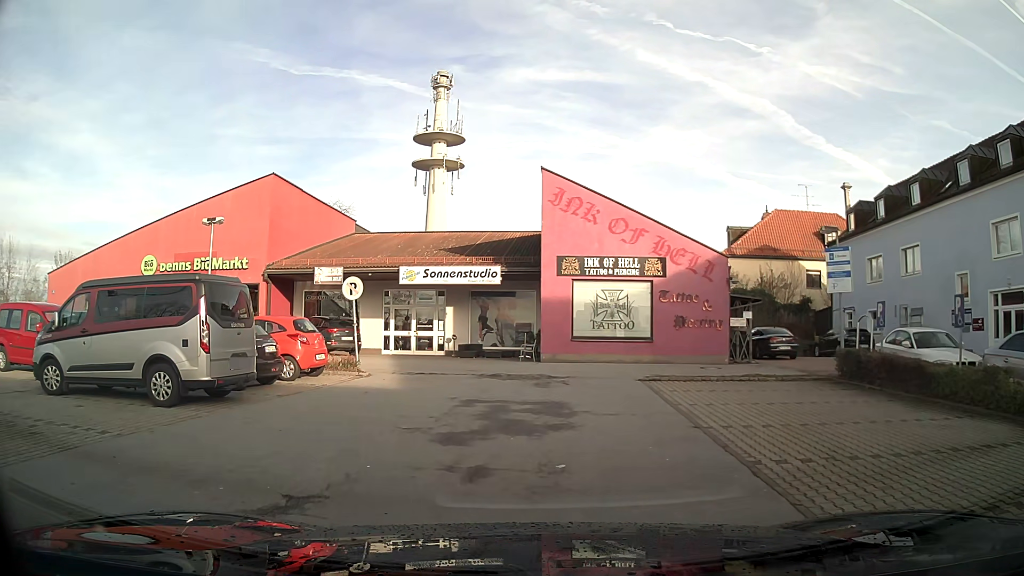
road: service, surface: asphalt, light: Day
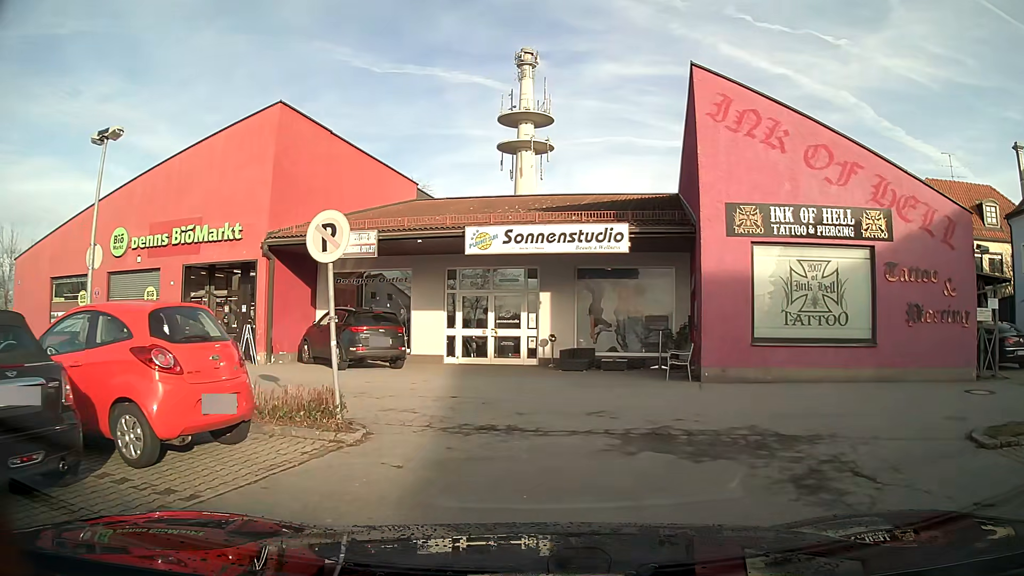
(-0.9, +10.2) m; -5°
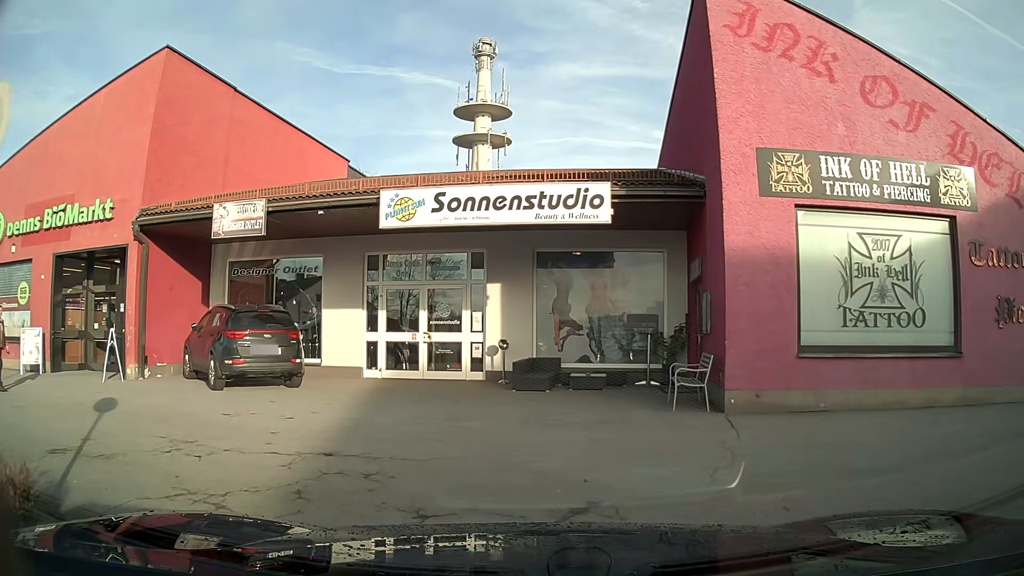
(+0.1, +4.9) m; +2°
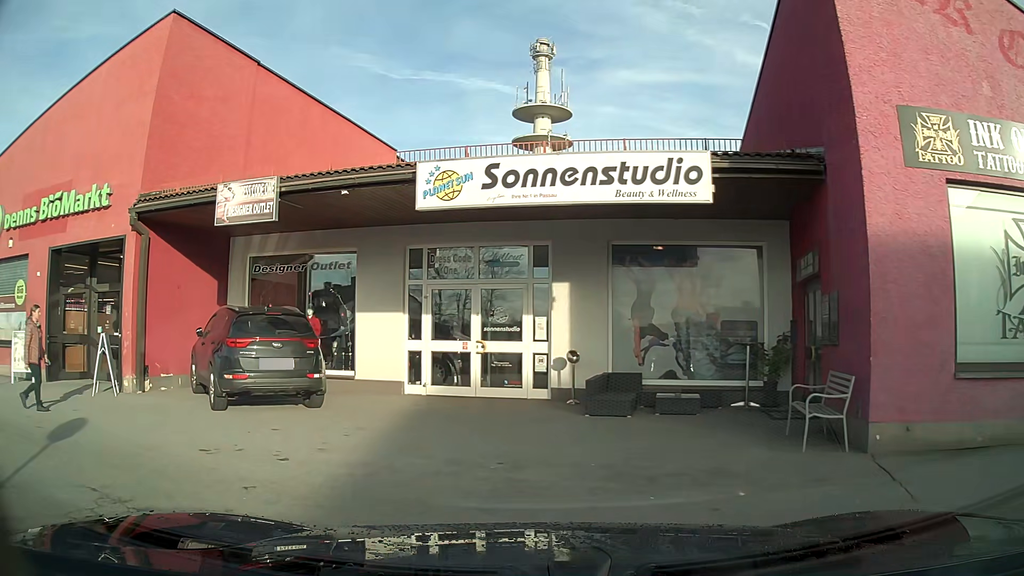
(-0.1, +2.6) m; -7°
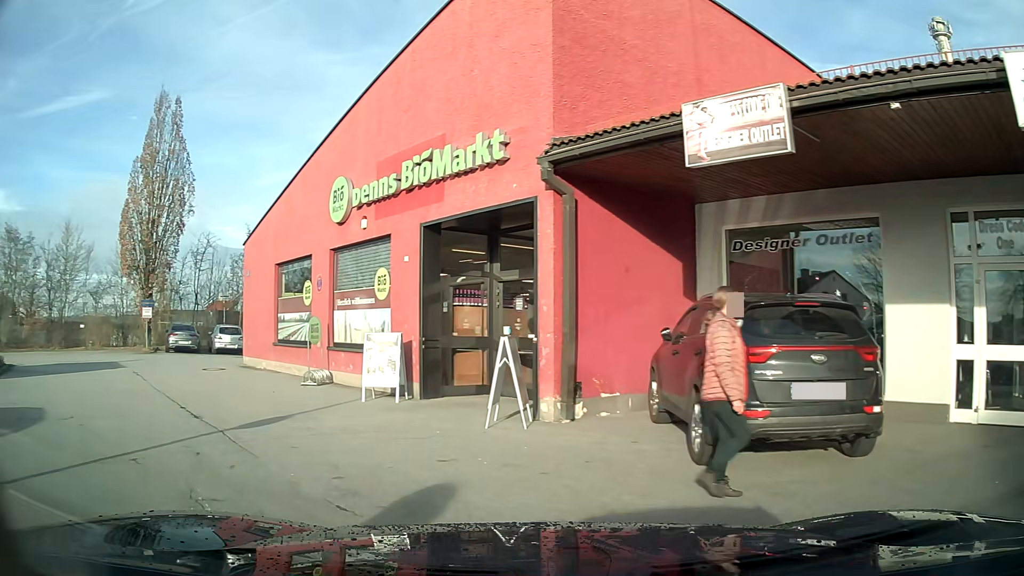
(-1.5, +4.2) m; -39°
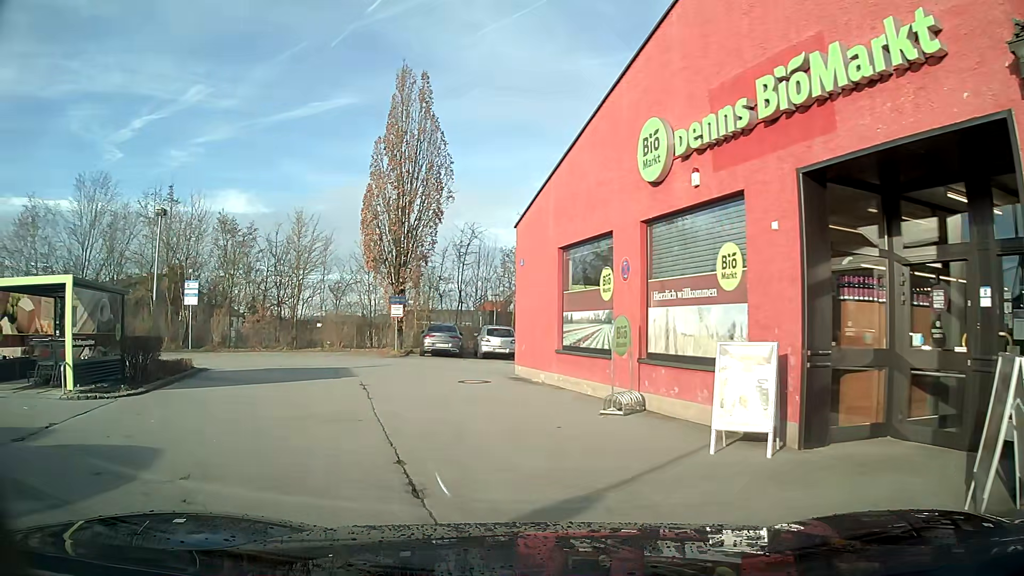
(-1.0, +4.6) m; -21°
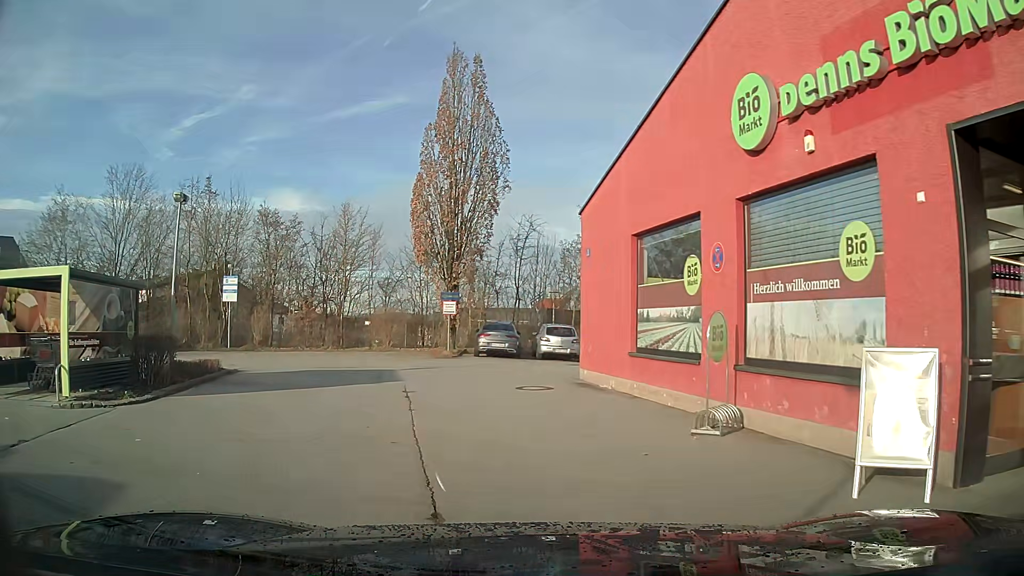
(-0.1, +1.9) m; -4°
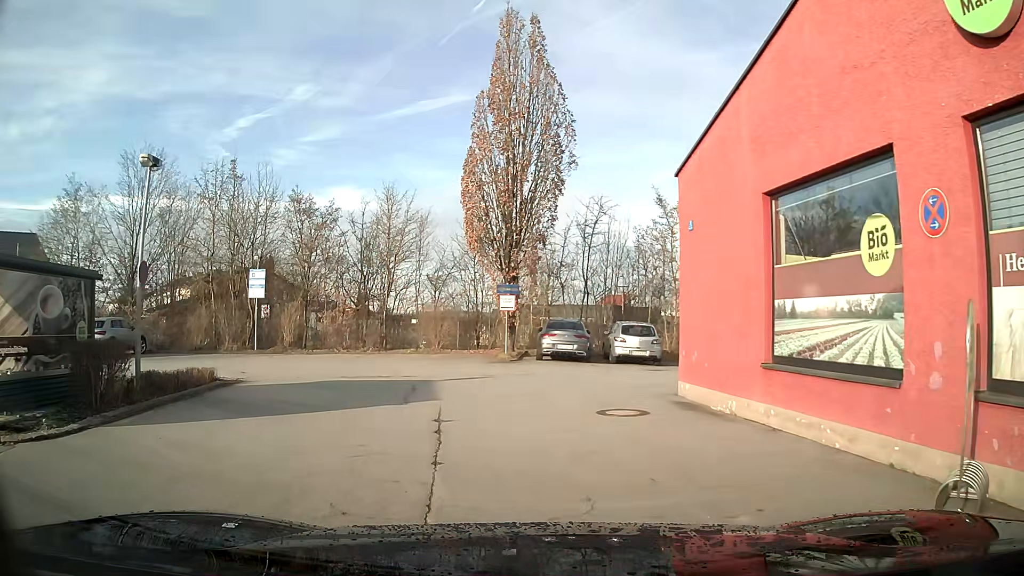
(-0.2, +4.0) m; -5°
(0, +10) (-5, +18) (-15, +19) (-24, +17) (-34, +15) (-40, +7) (-45, -2) (-52, -9) (-61, -12) (-68, -19) m
